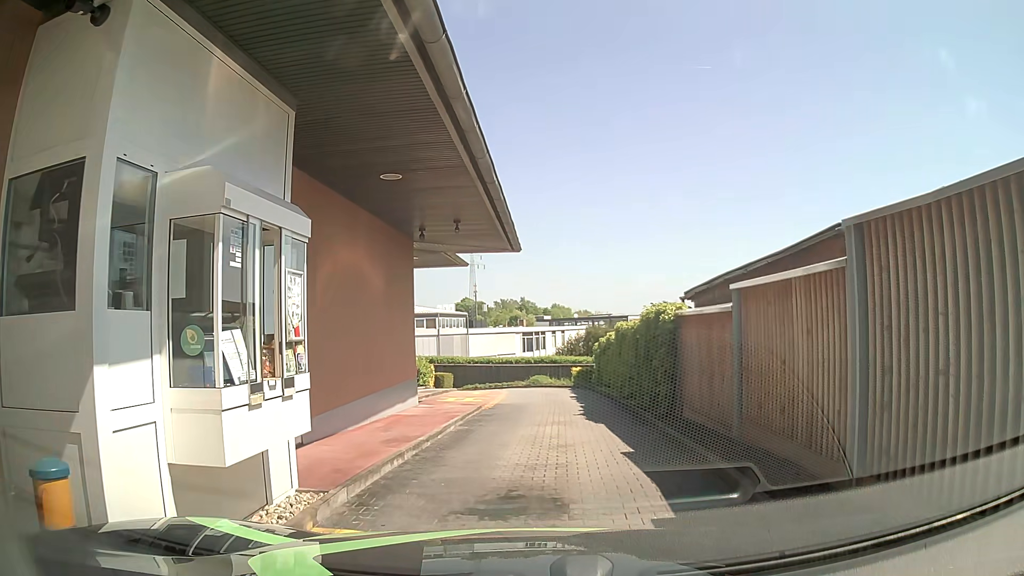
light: Day
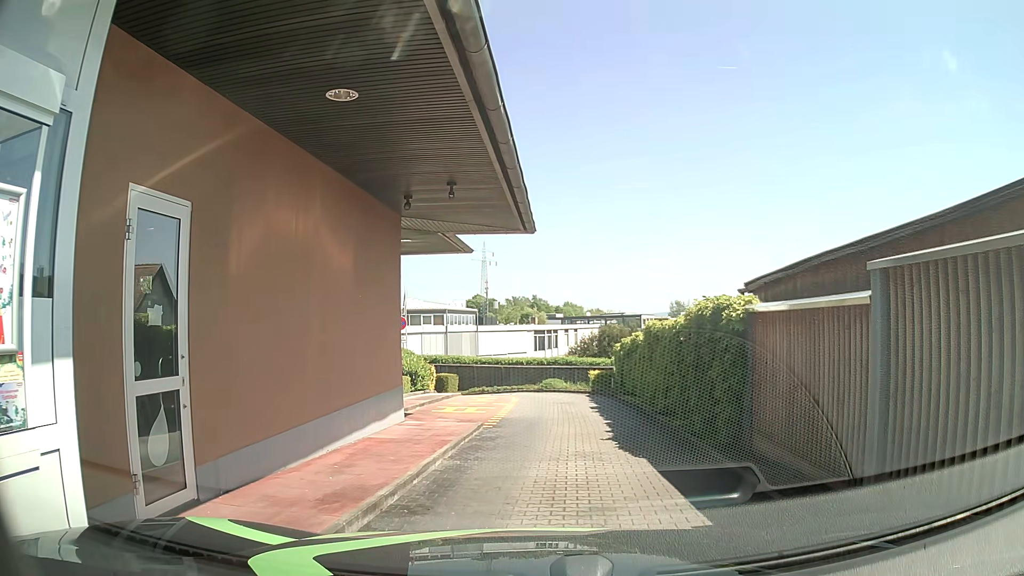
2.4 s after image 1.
(-0.1, +2.8) m; -2°
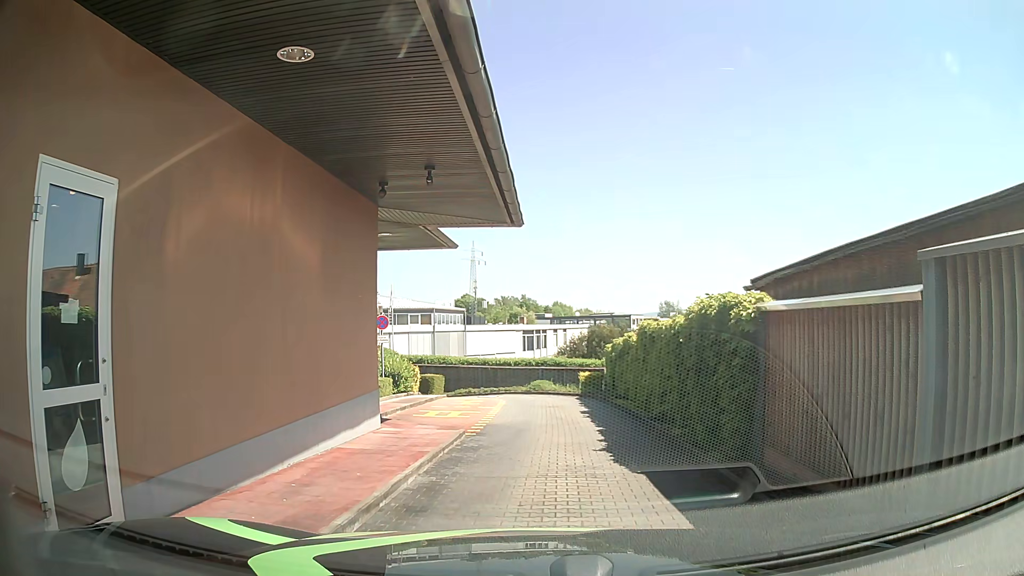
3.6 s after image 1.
(0.0, +0.9) m; 0°
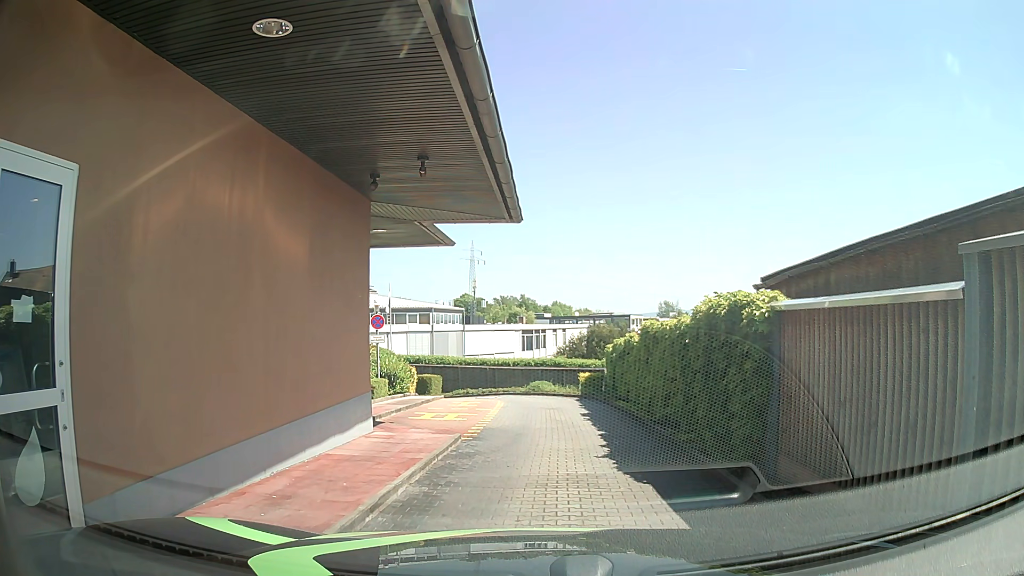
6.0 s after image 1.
(0.0, +0.5) m; 0°
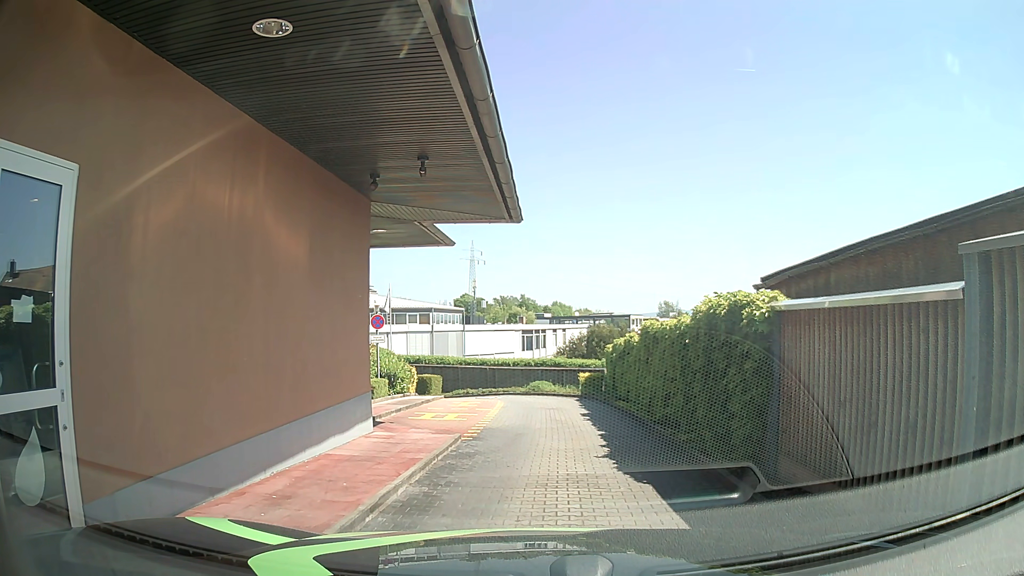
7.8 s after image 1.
(0.0, 0.0) m; 0°
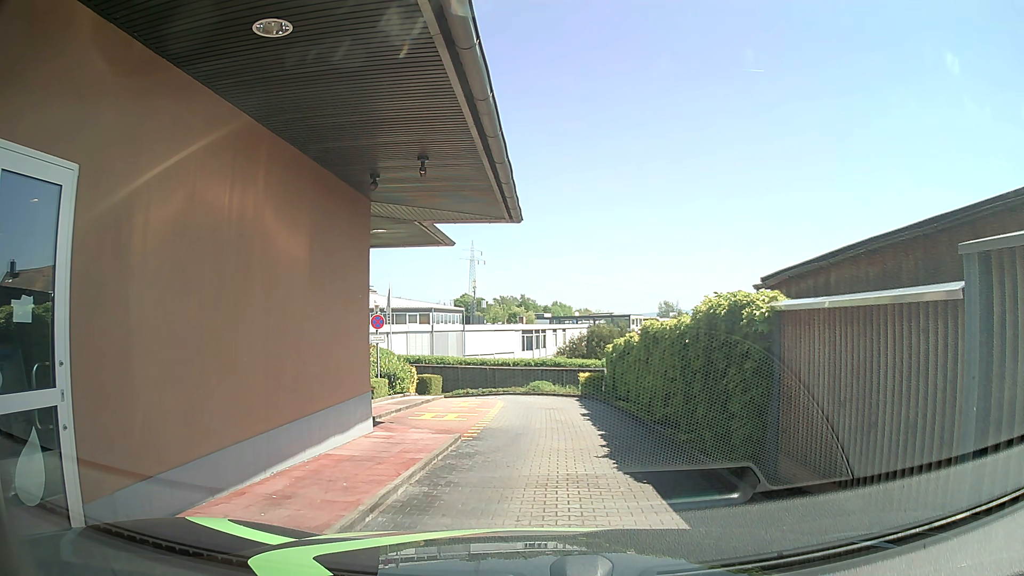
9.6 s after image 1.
(0.0, 0.0) m; 0°
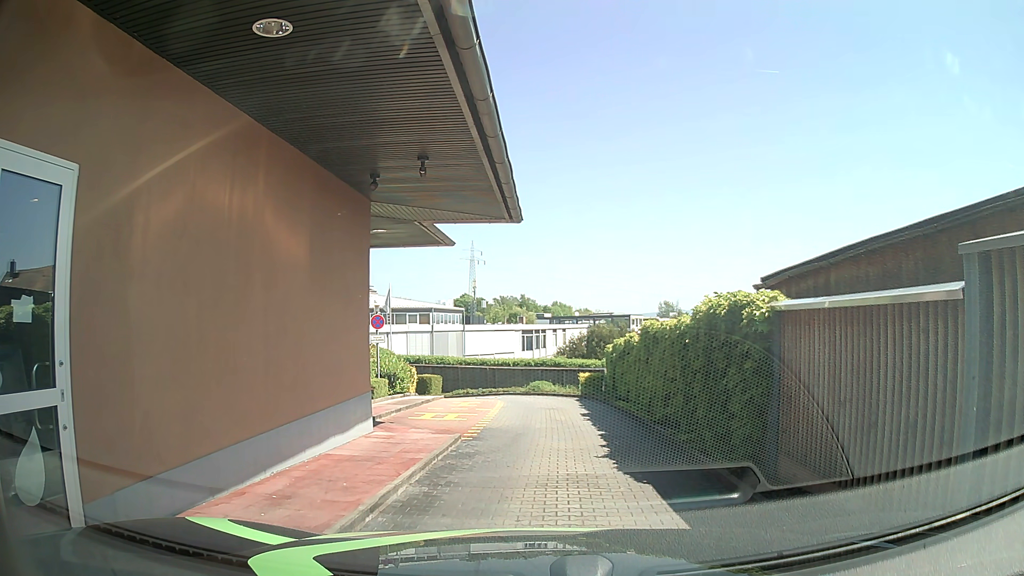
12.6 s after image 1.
(0.0, 0.0) m; 0°
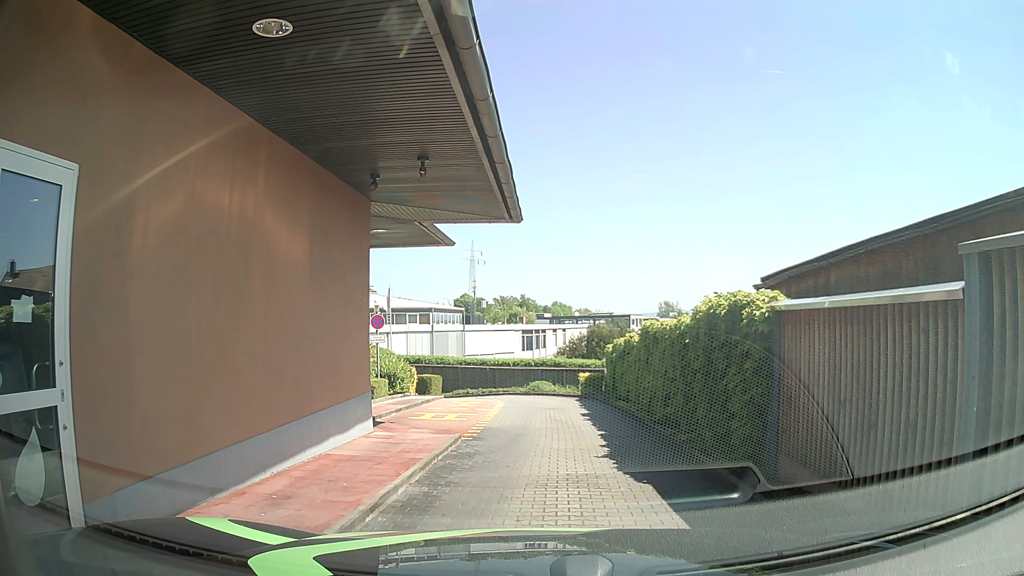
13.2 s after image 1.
(0.0, 0.0) m; 0°
